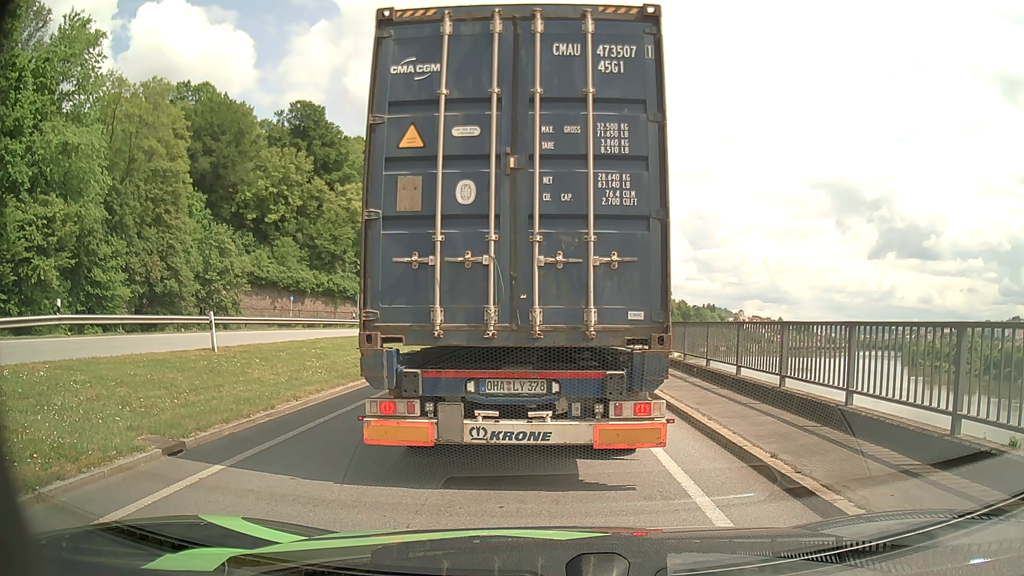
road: primary_link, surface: asphalt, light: Day
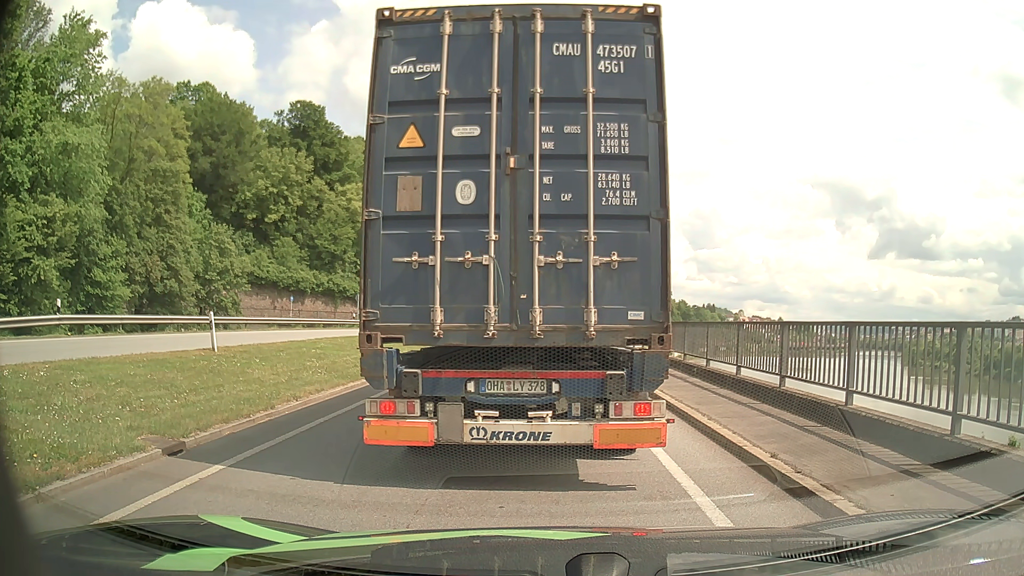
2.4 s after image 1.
(0.0, 0.0) m; 0°
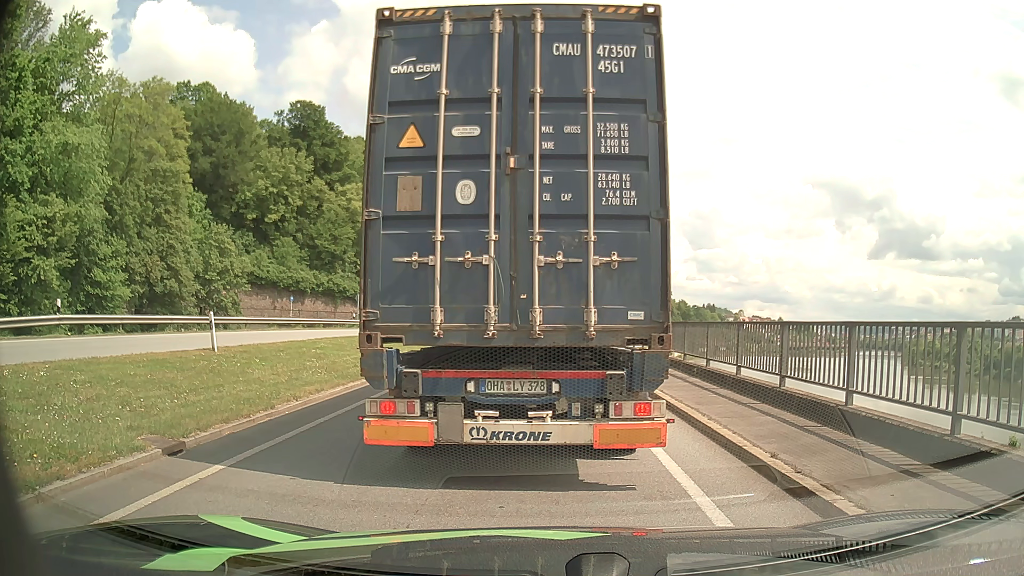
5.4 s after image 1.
(0.0, 0.0) m; 0°
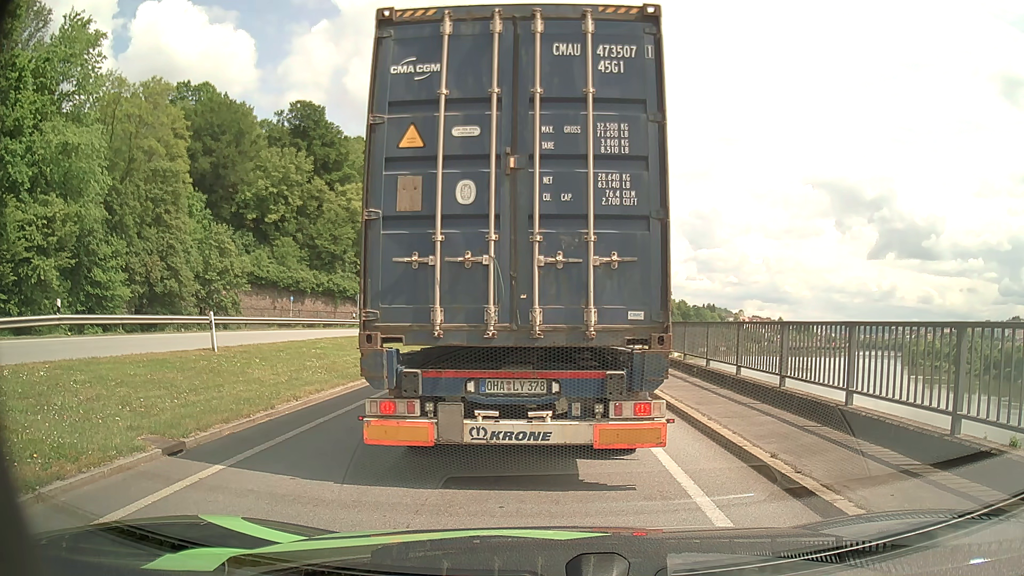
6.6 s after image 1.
(0.0, 0.0) m; 0°
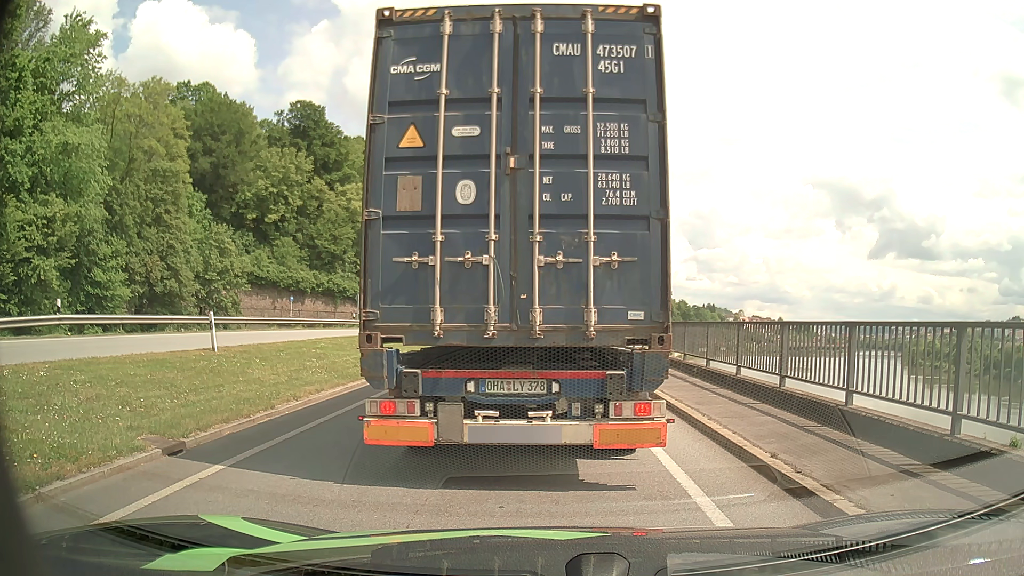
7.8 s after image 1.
(0.0, 0.0) m; 0°
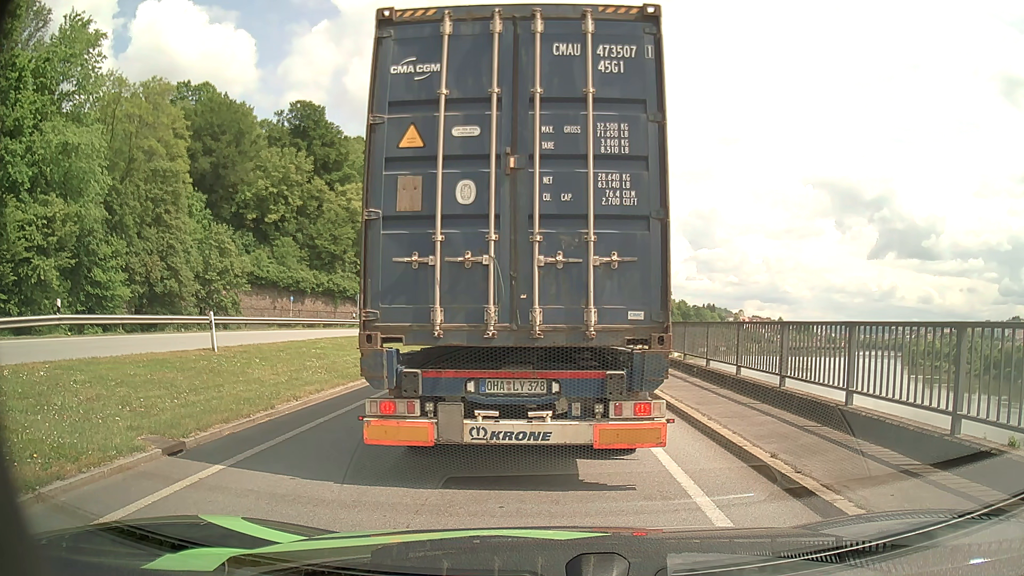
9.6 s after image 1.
(0.0, 0.0) m; 0°
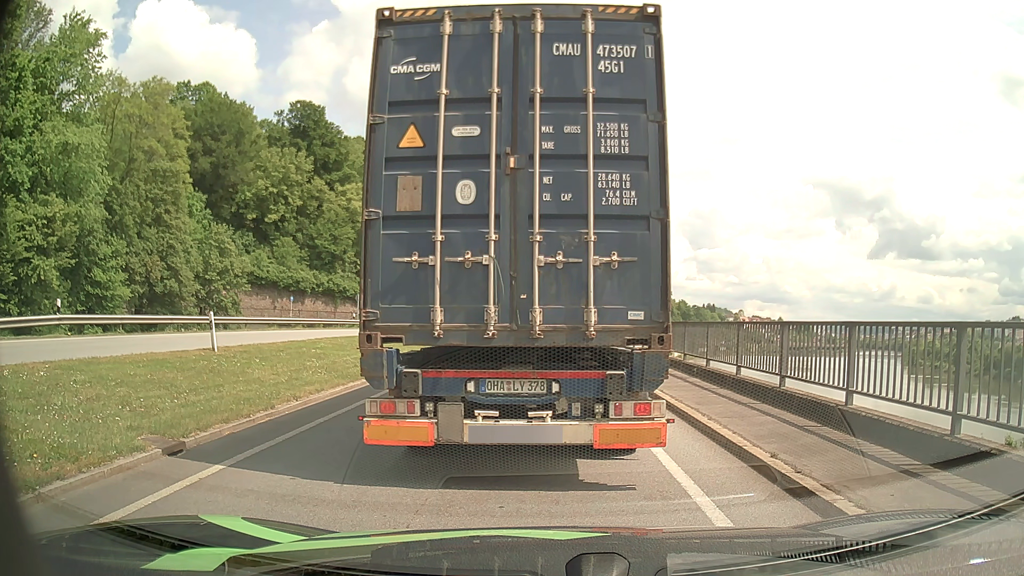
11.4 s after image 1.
(0.0, 0.0) m; 0°
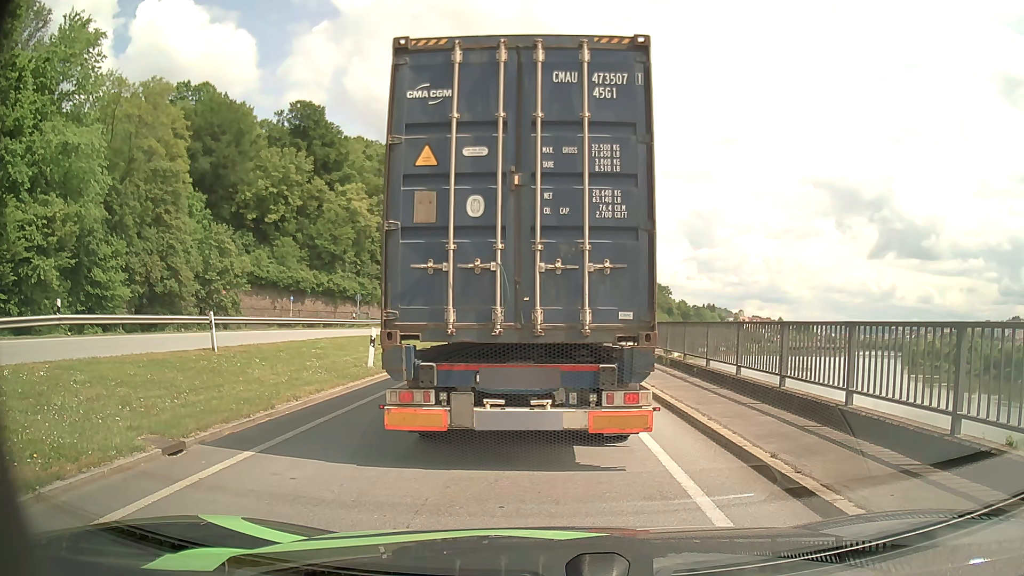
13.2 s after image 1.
(0.0, 0.0) m; 0°
(0, +10) (0, +20) (0, +30) (0, +40) (-1, +50) (-3, +60) (-8, +69) (-15, +75) (-24, +79) (-34, +80) m
